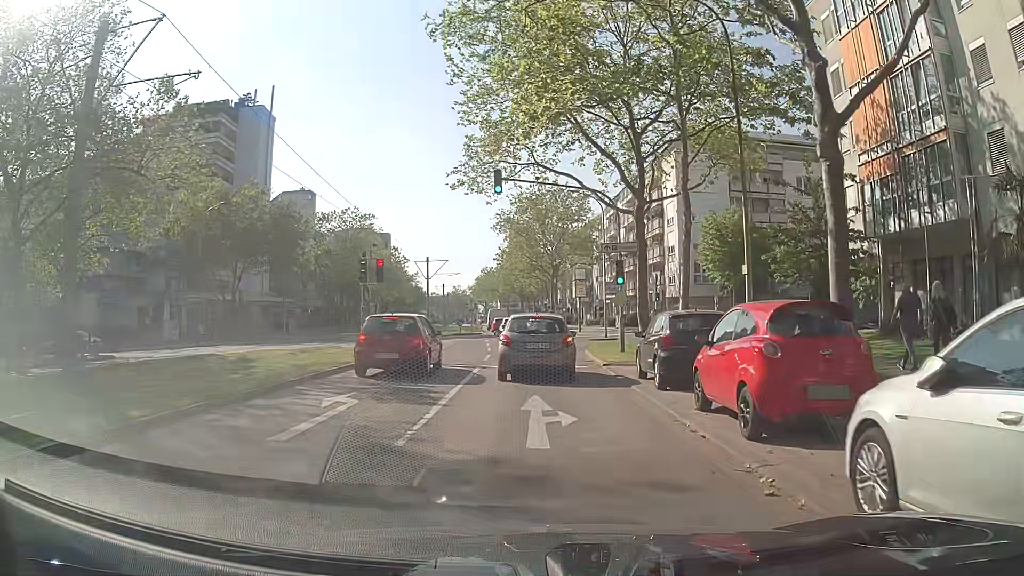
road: tertiary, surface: asphalt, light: Day
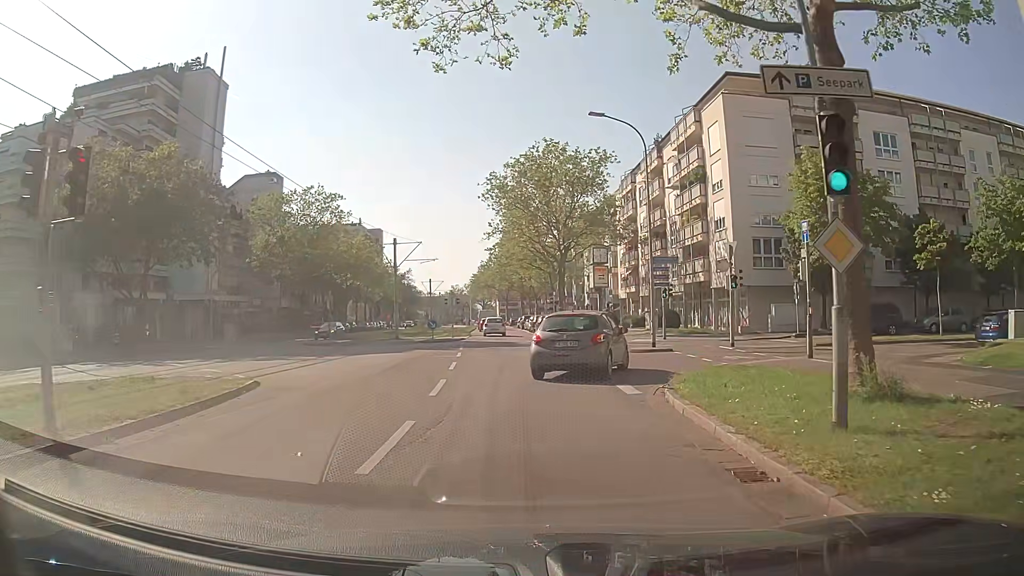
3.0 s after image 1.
(+0.3, +16.3) m; +1°
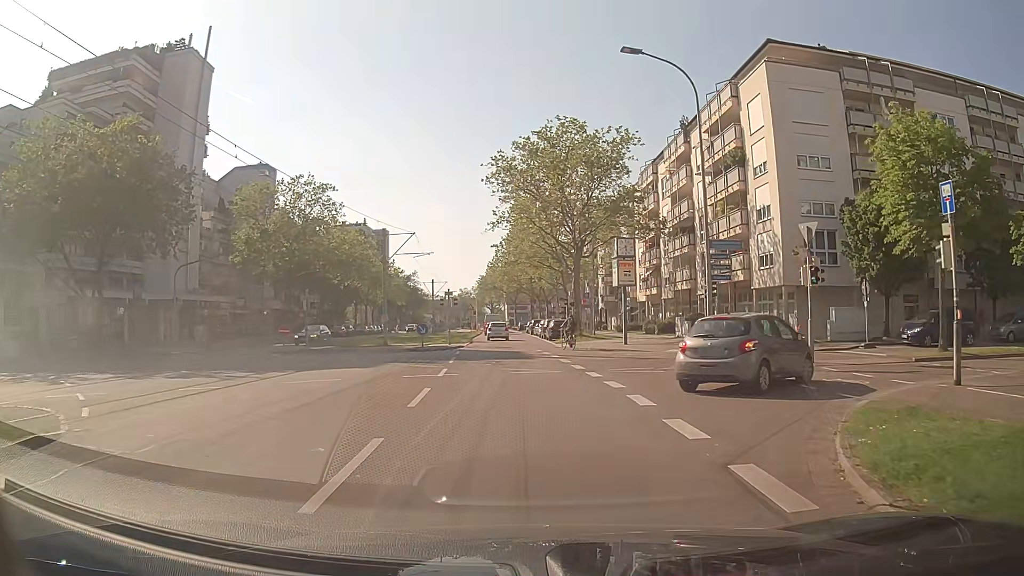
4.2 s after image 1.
(0.0, +7.3) m; -3°
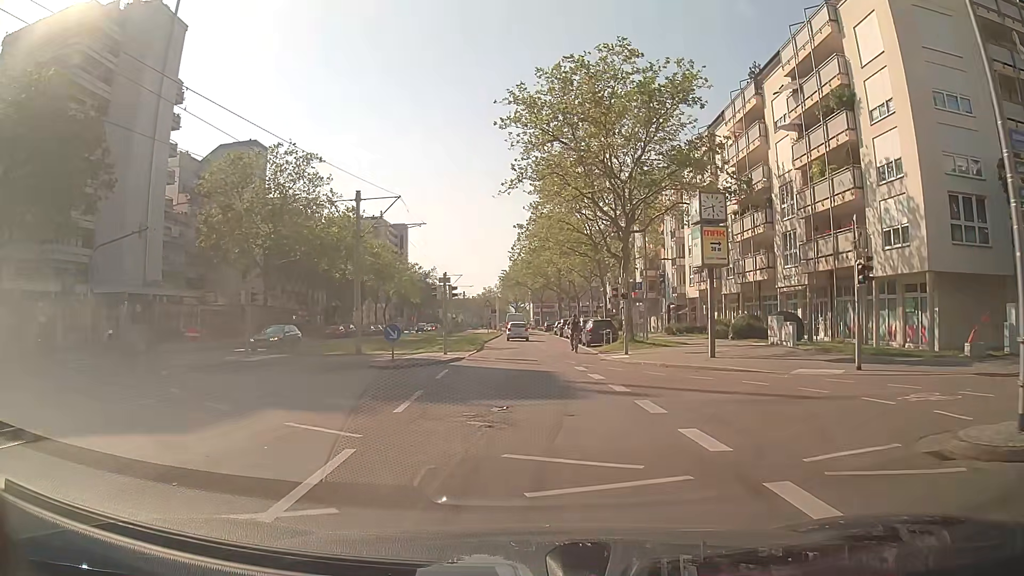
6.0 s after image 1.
(+0.3, +12.8) m; 0°
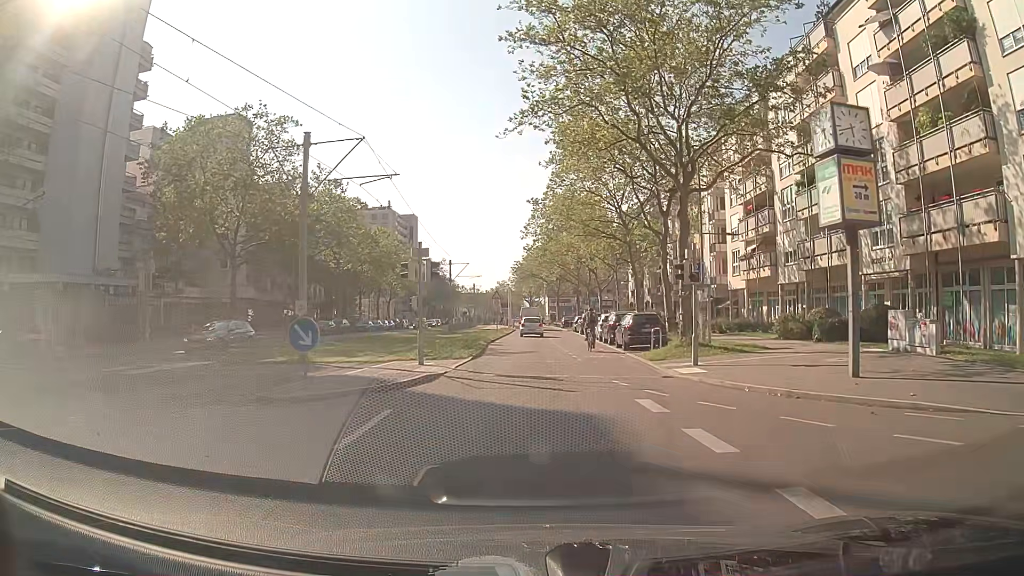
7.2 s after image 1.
(-0.2, +9.5) m; -2°
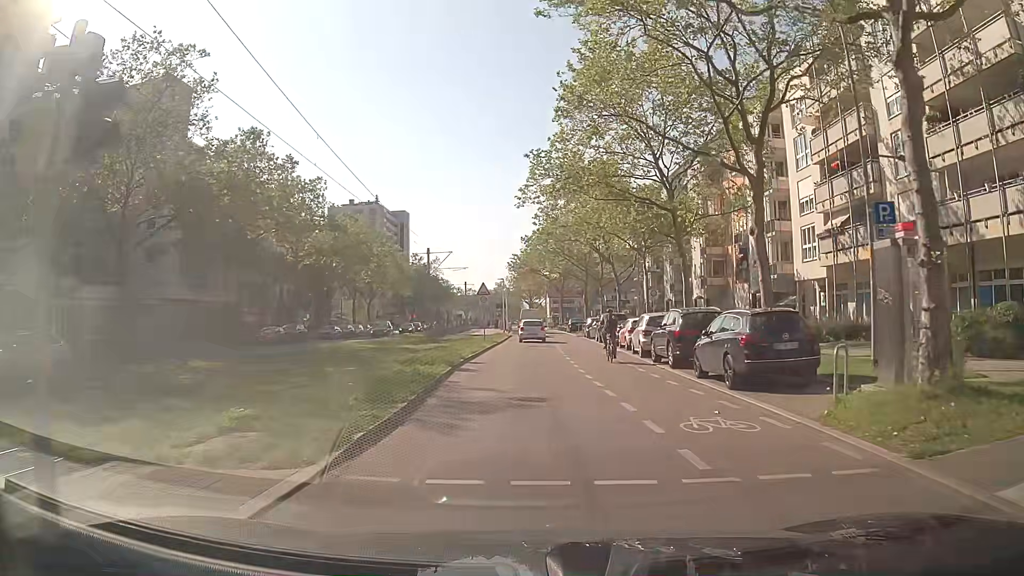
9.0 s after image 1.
(+0.1, +14.8) m; 0°
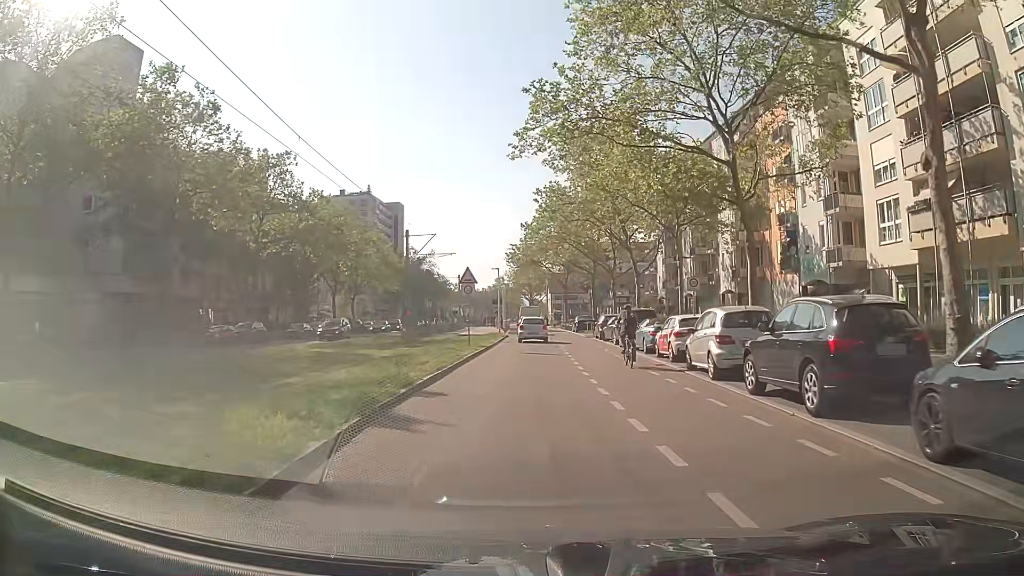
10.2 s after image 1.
(0.0, +9.7) m; 0°
